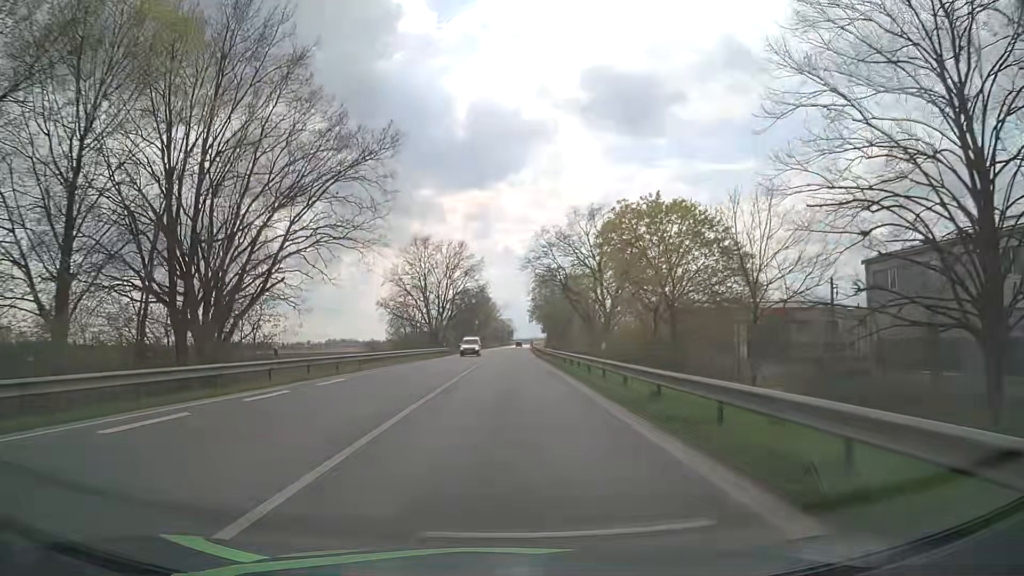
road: primary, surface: asphalt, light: Day
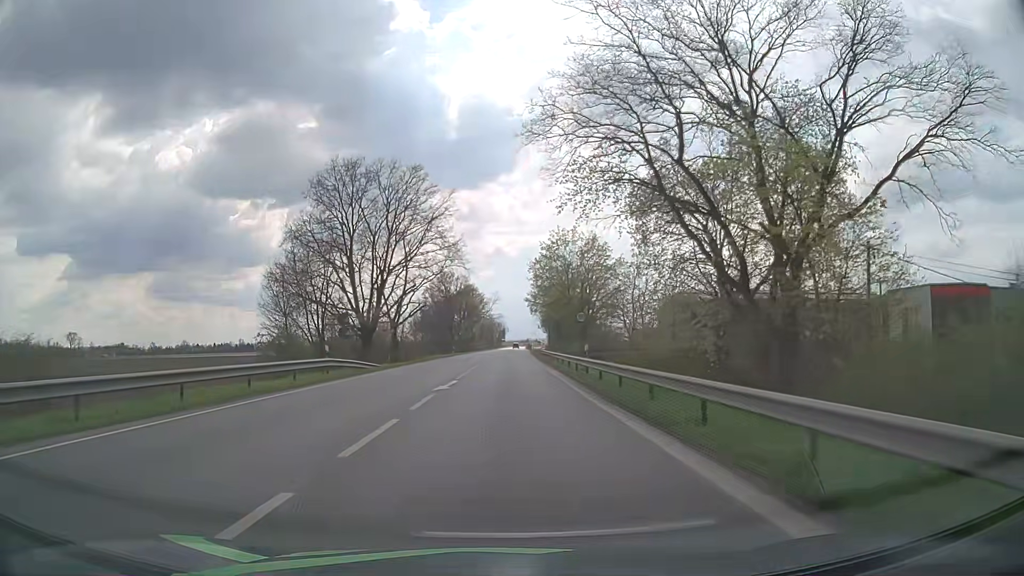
(+0.6, +43.5) m; +1°
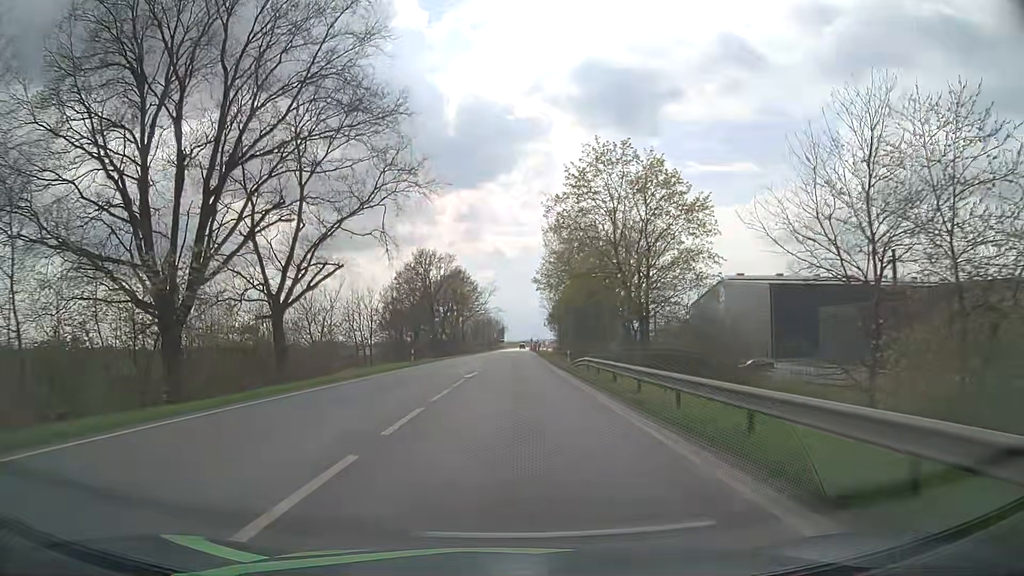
(+0.1, +33.9) m; +1°
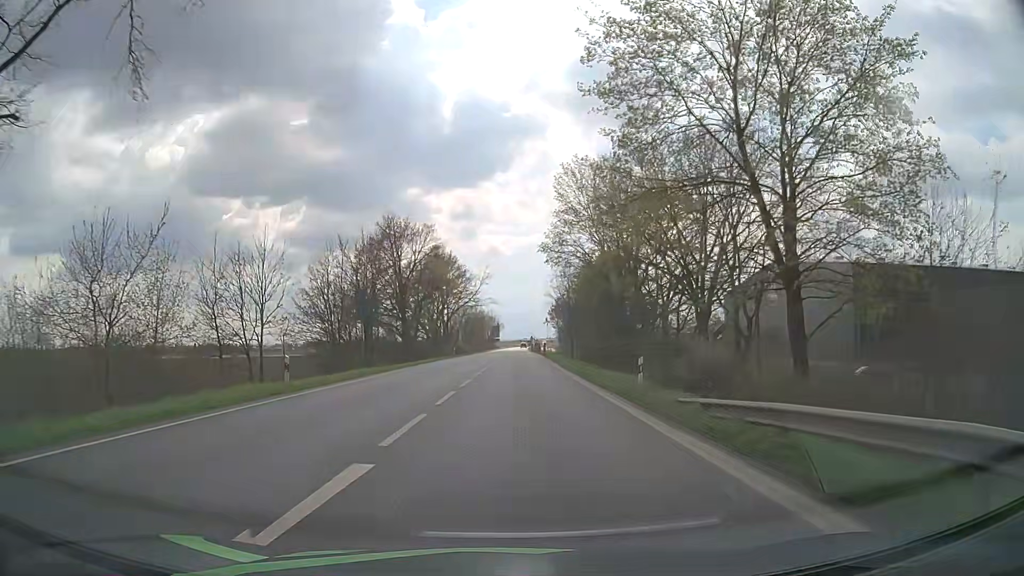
(-0.1, +24.9) m; 0°
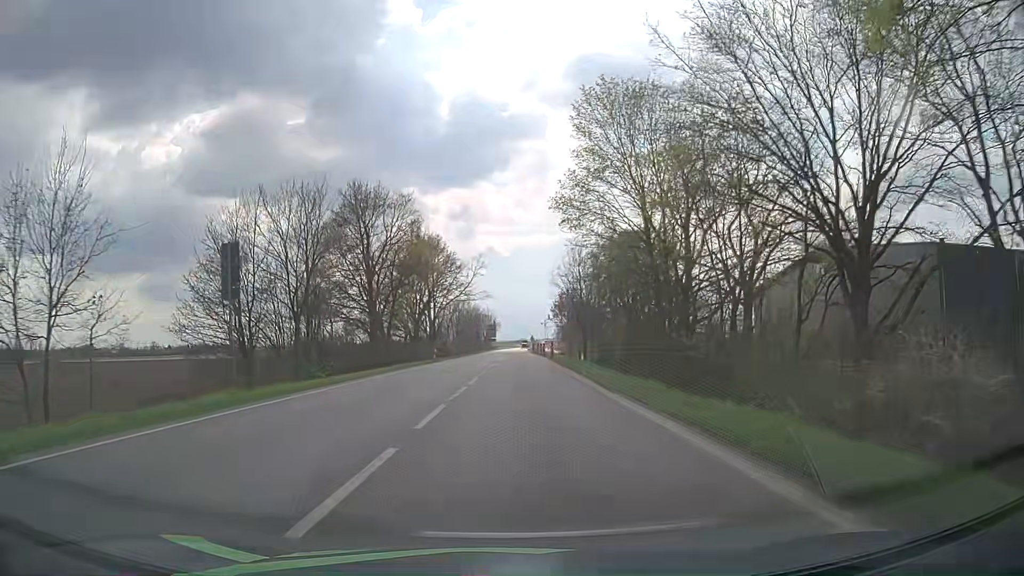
(0.0, +16.4) m; 0°
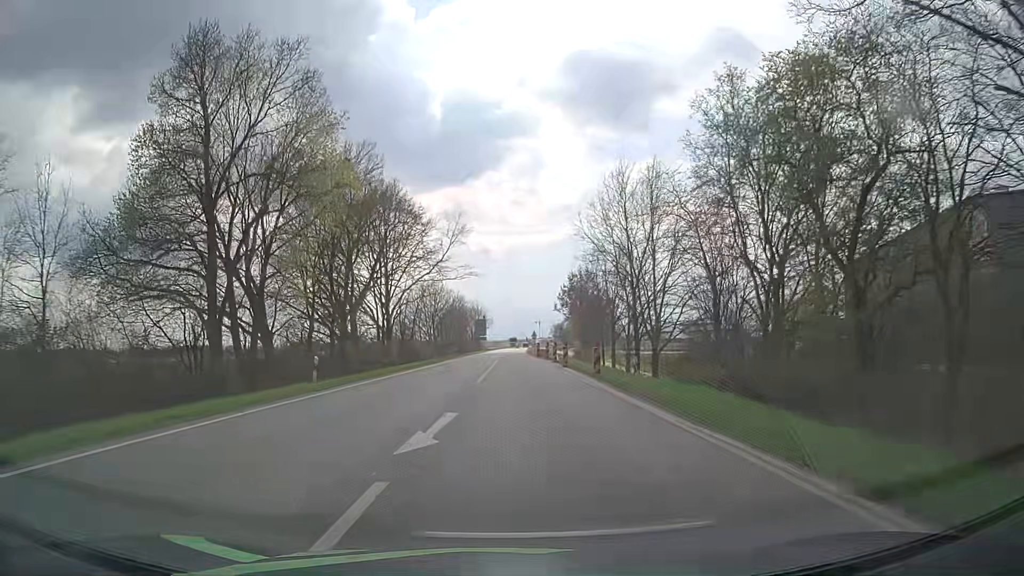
(+0.3, +32.1) m; +1°
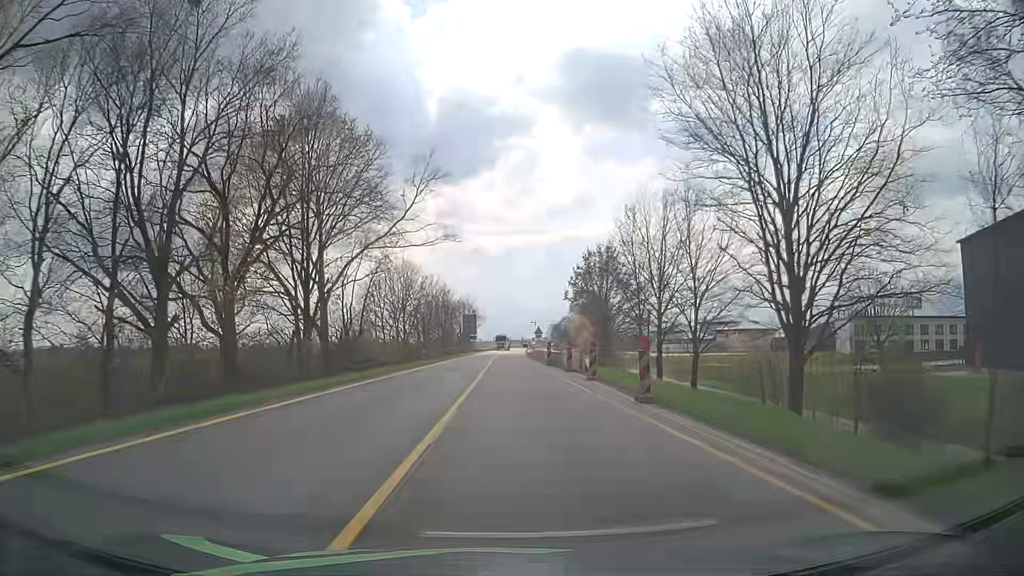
(0.0, +23.6) m; 0°
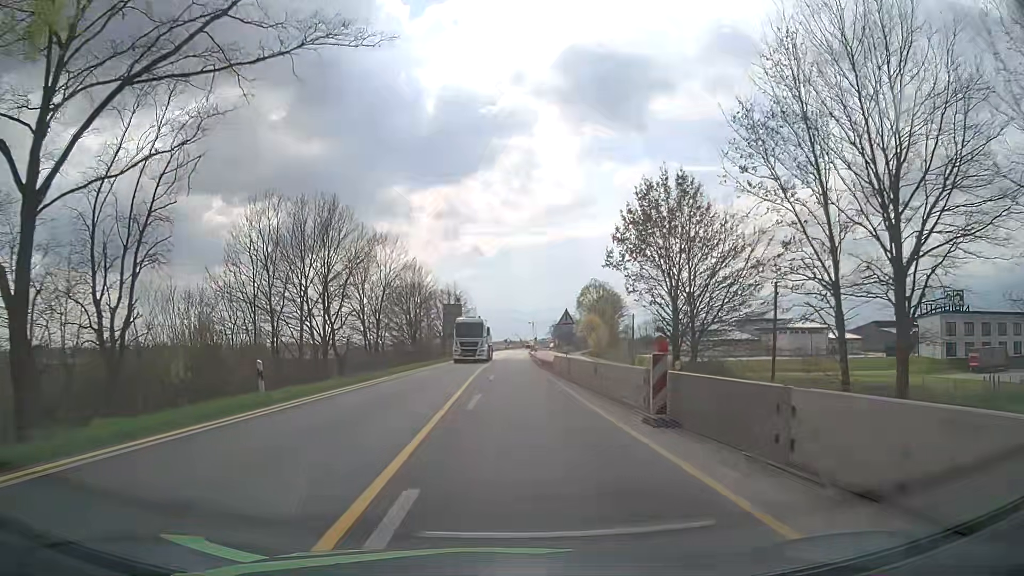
(+0.1, +31.2) m; 0°
(0, +10) (0, +20) (0, +30) (0, +40) (0, +50) (0, +60) (+1, +70) (+1, +80) (+1, +90) (+2, +100) m
